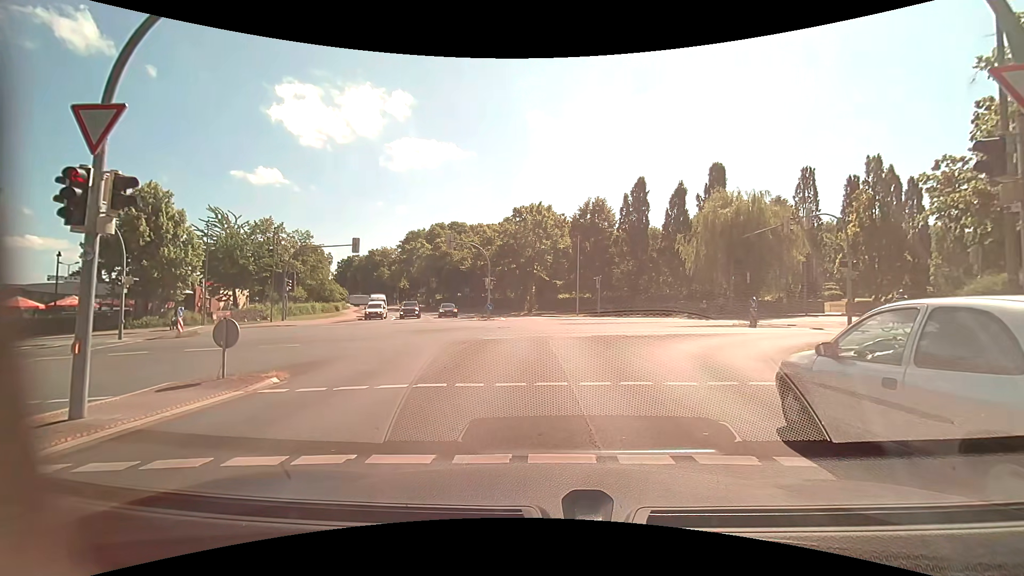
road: unclassified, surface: asphalt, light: Day
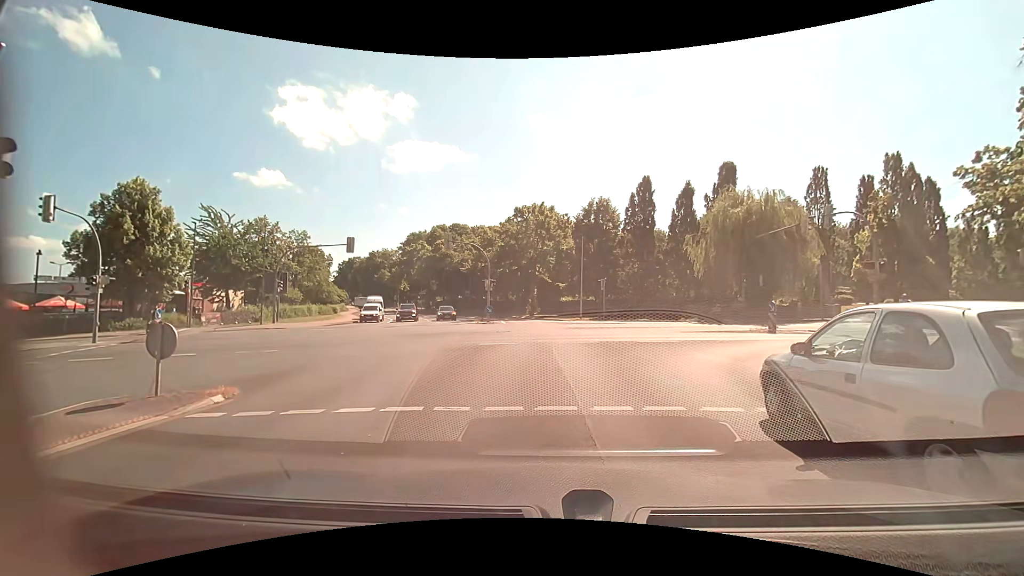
(0.0, +2.0) m; -1°
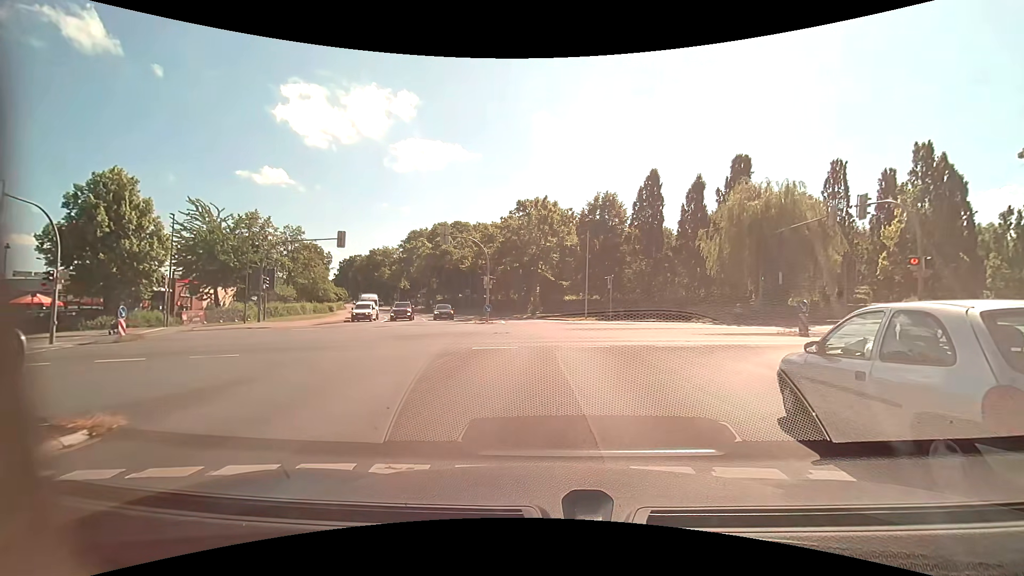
(0.0, +2.8) m; -1°
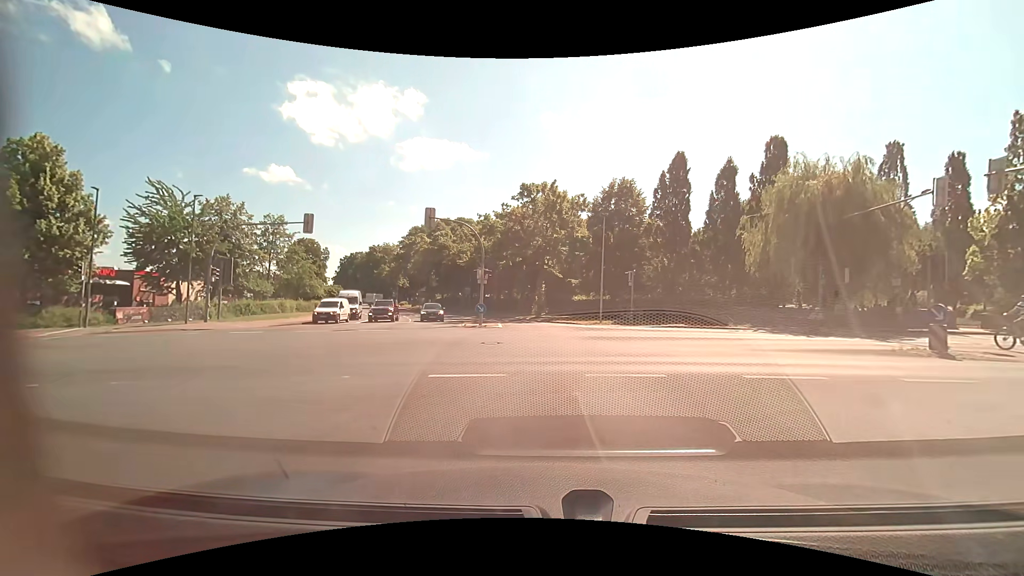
(-0.1, +7.1) m; -1°
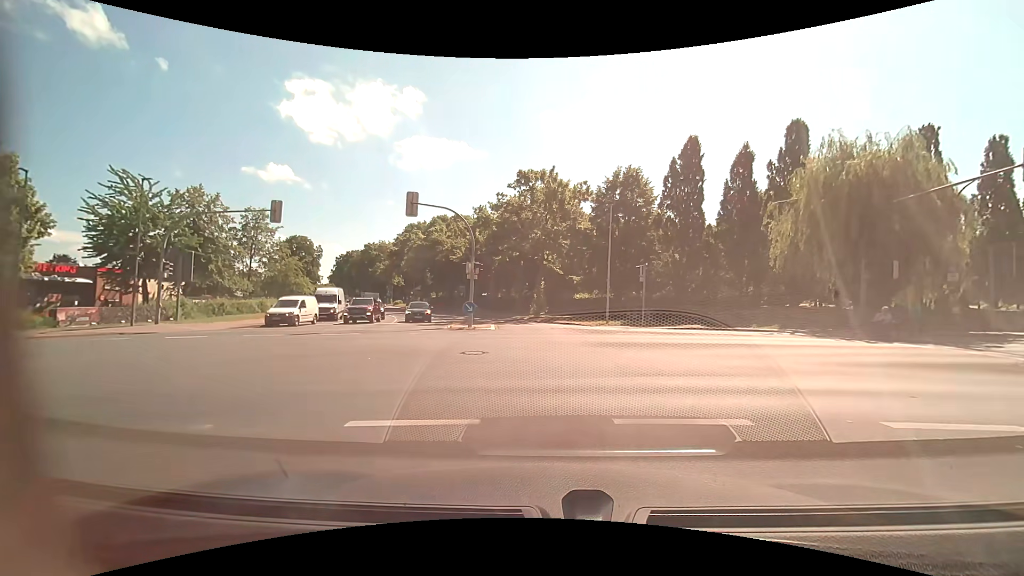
(0.0, +4.1) m; 0°
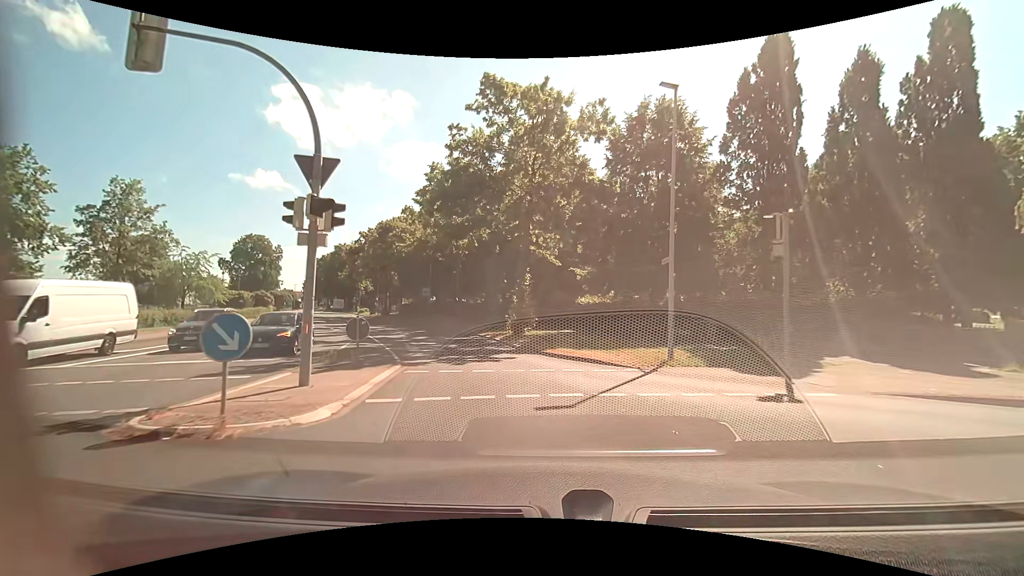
(+0.3, +17.8) m; +1°
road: residential
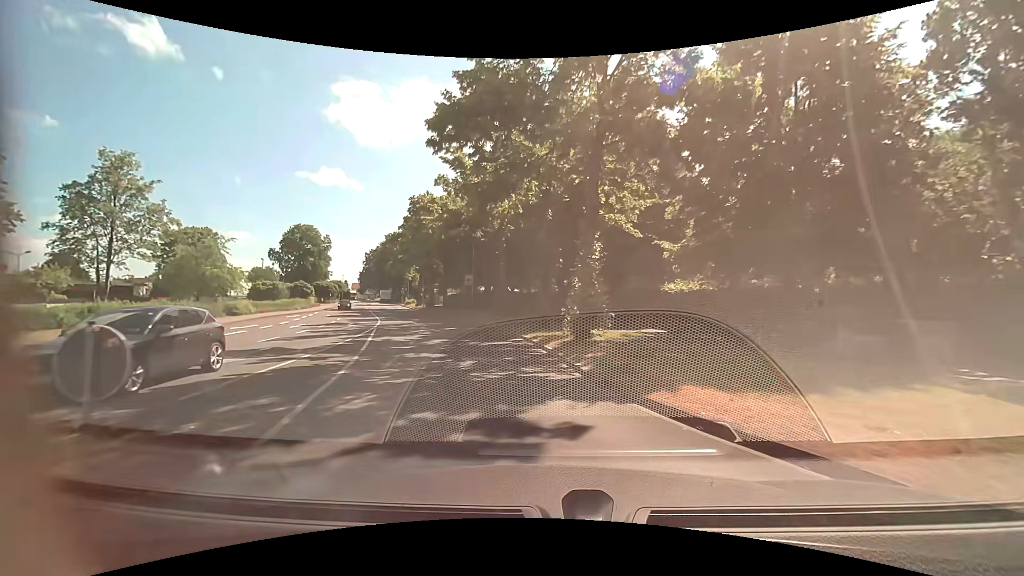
(-0.4, +9.3) m; -6°
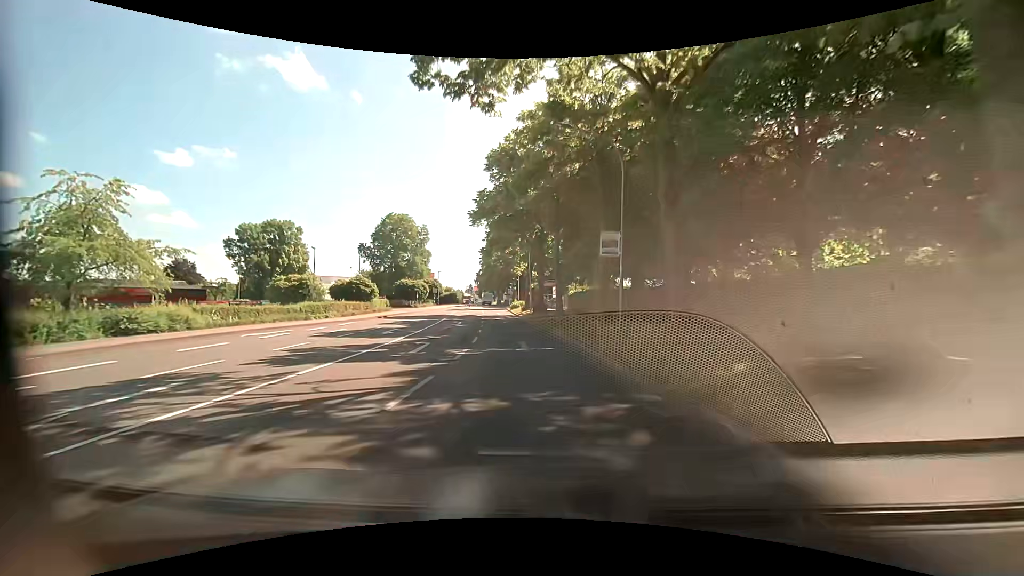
(-4.5, +29.1) m; -15°
(0, +10) (-1, +20) (-2, +30) (-3, +40) (-5, +50) (-6, +60) (-7, +70) (-8, +80) (-9, +89) (-11, +99) m
